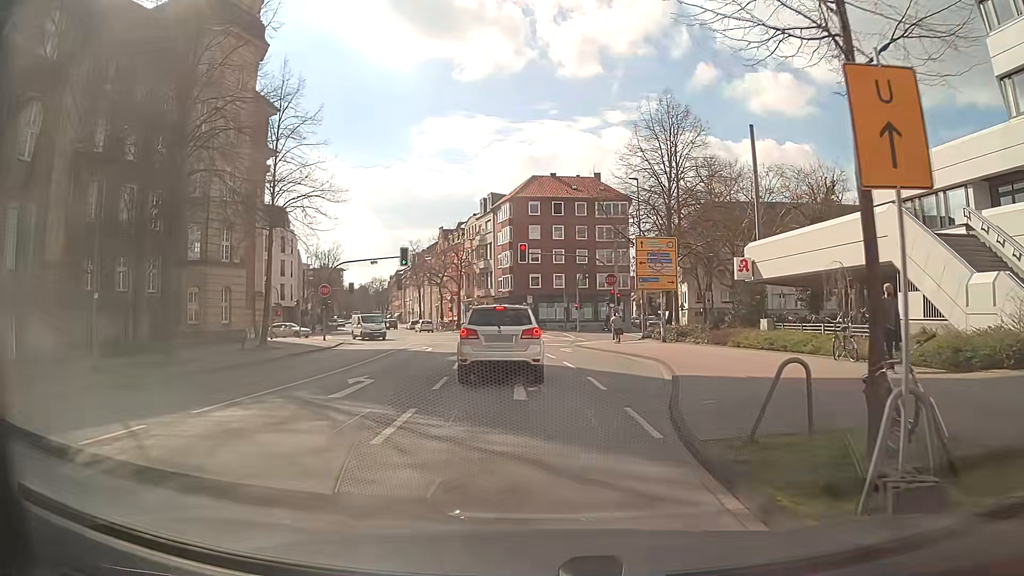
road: secondary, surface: asphalt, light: Day
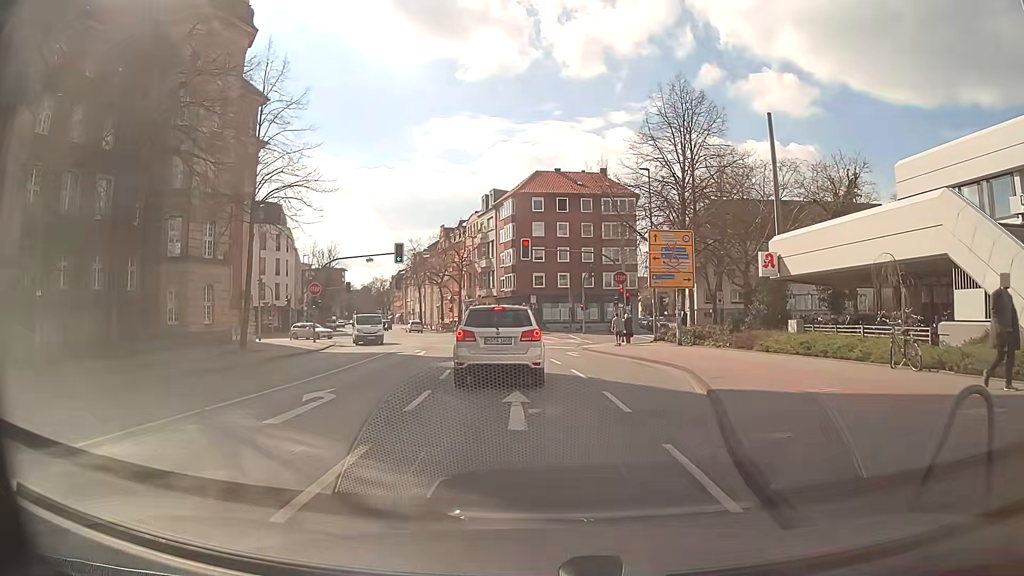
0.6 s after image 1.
(0.0, +3.1) m; -1°
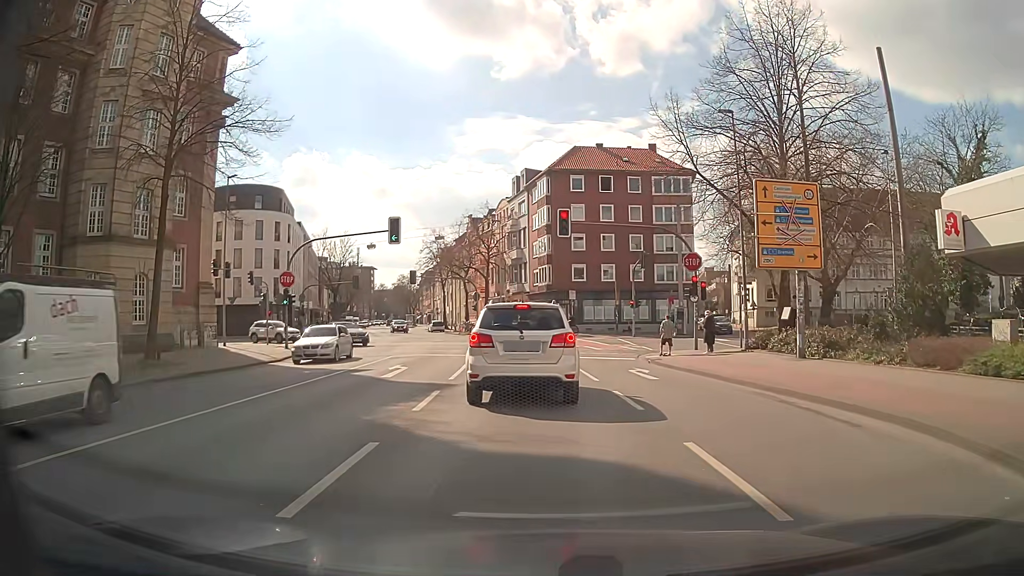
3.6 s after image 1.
(-0.1, +11.6) m; -2°
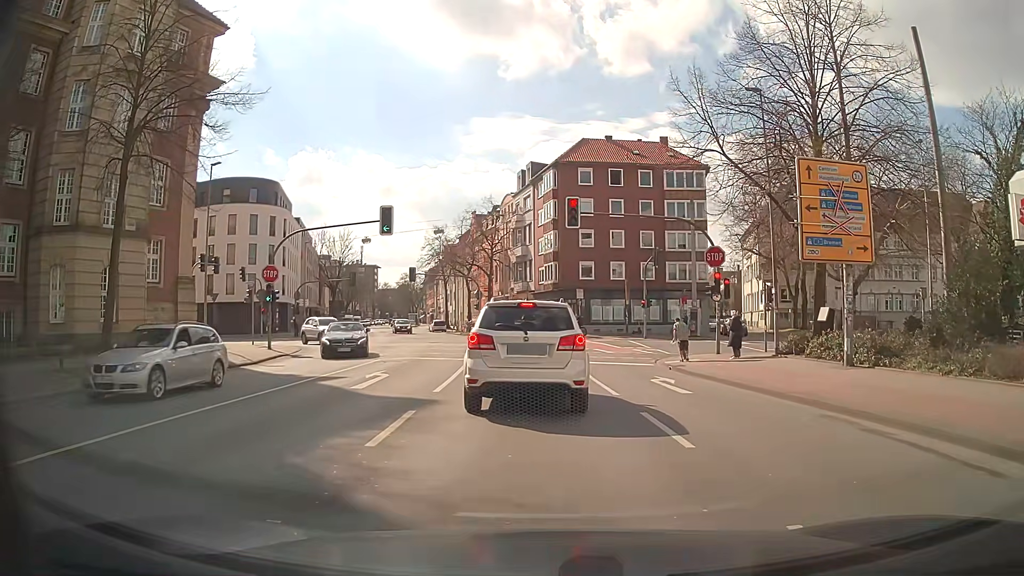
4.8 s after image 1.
(0.0, +3.1) m; -1°
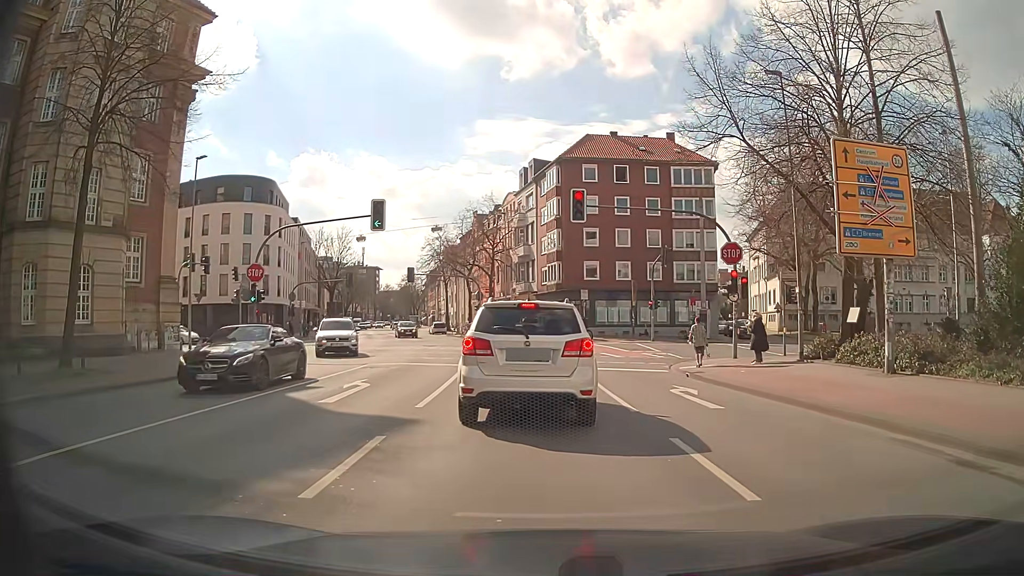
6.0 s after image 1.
(0.0, +2.1) m; 0°
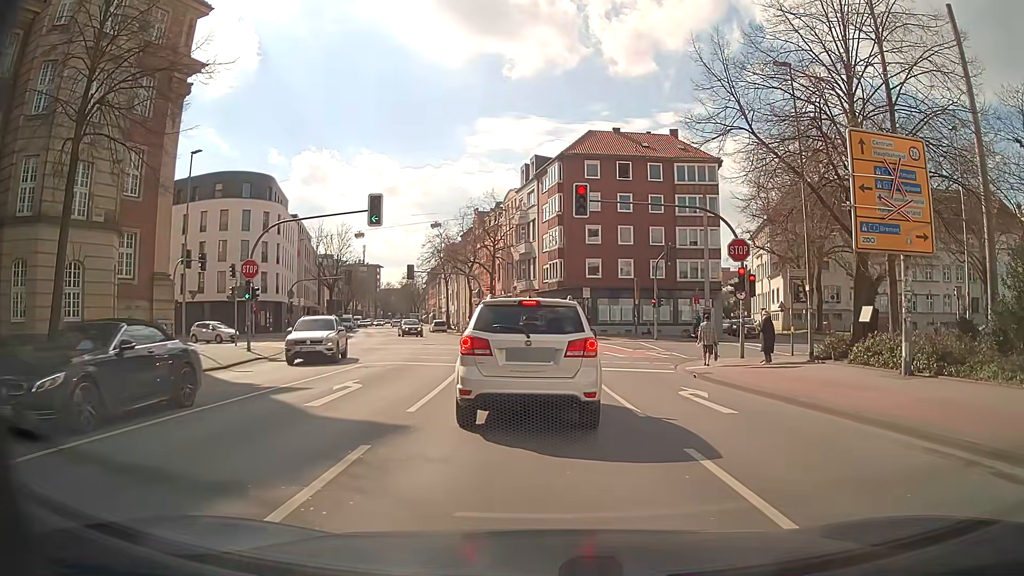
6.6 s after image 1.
(0.0, +0.8) m; 0°
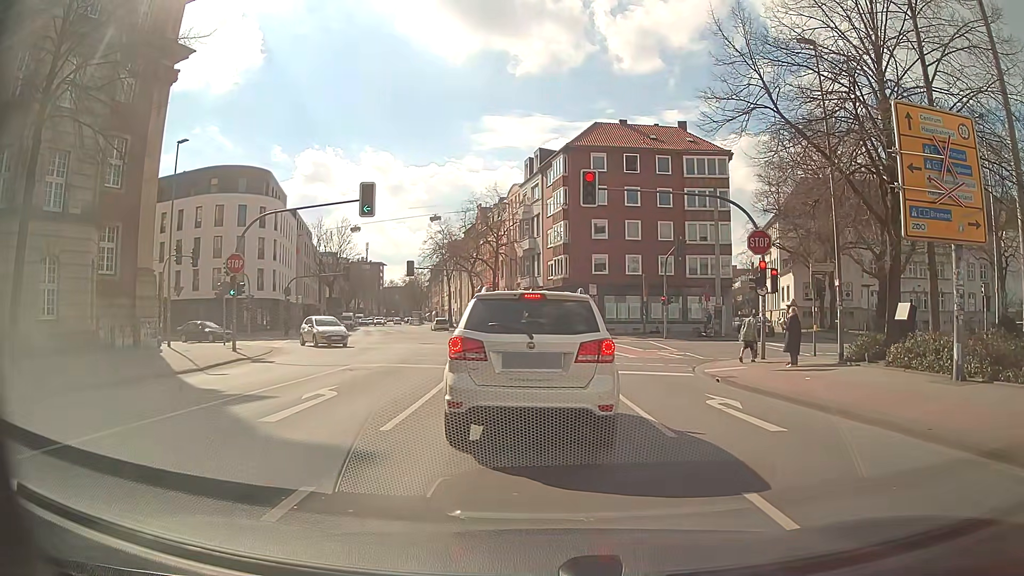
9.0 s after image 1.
(0.0, +2.0) m; 0°
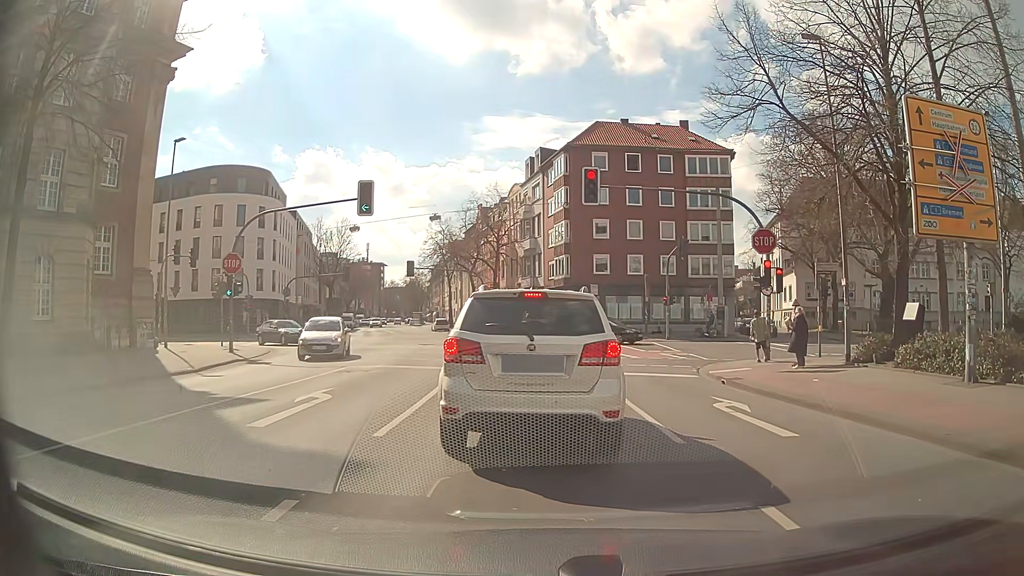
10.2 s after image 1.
(0.0, +0.4) m; 0°
